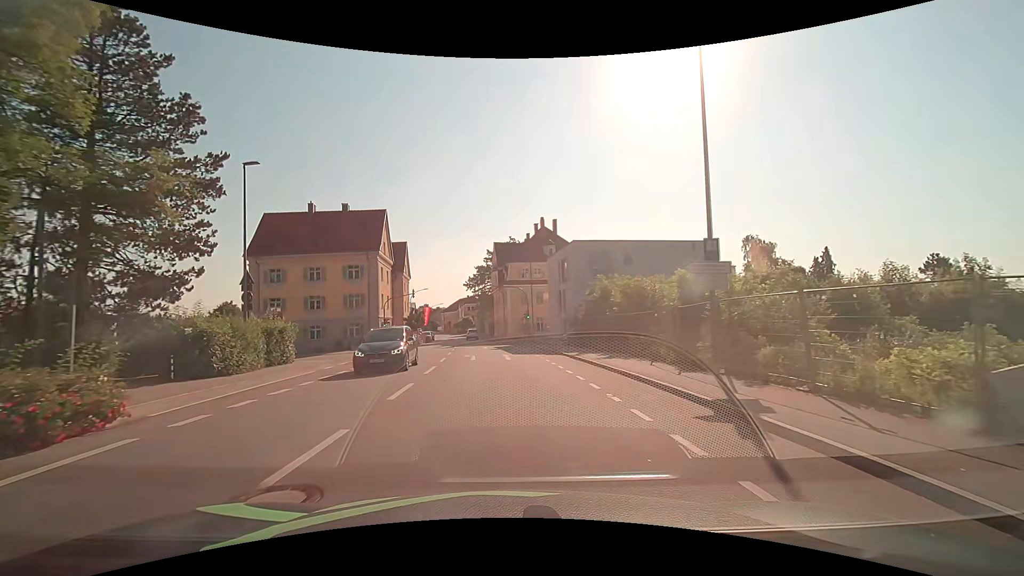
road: tertiary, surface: asphalt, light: Day
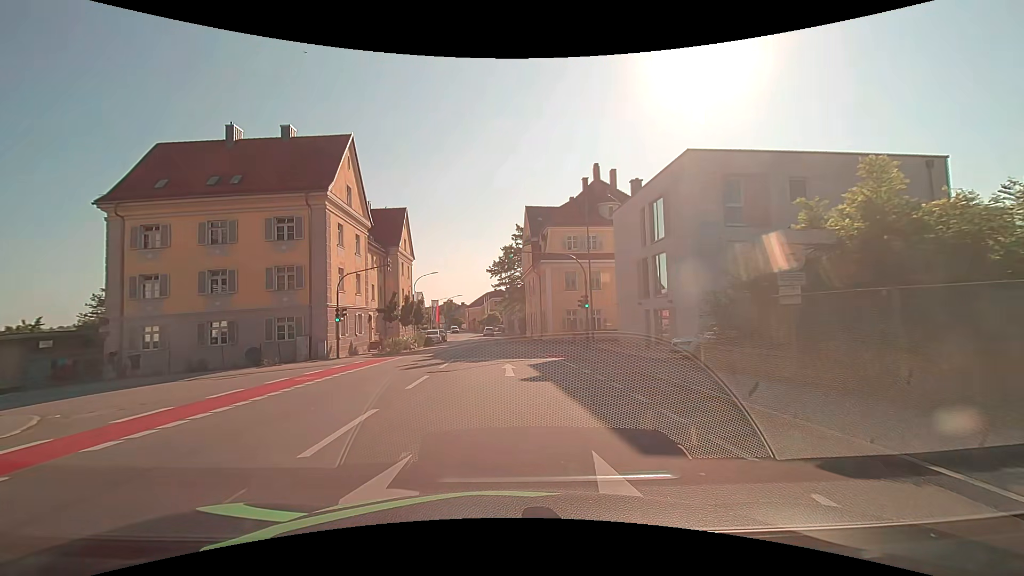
(-0.7, +22.4) m; -4°
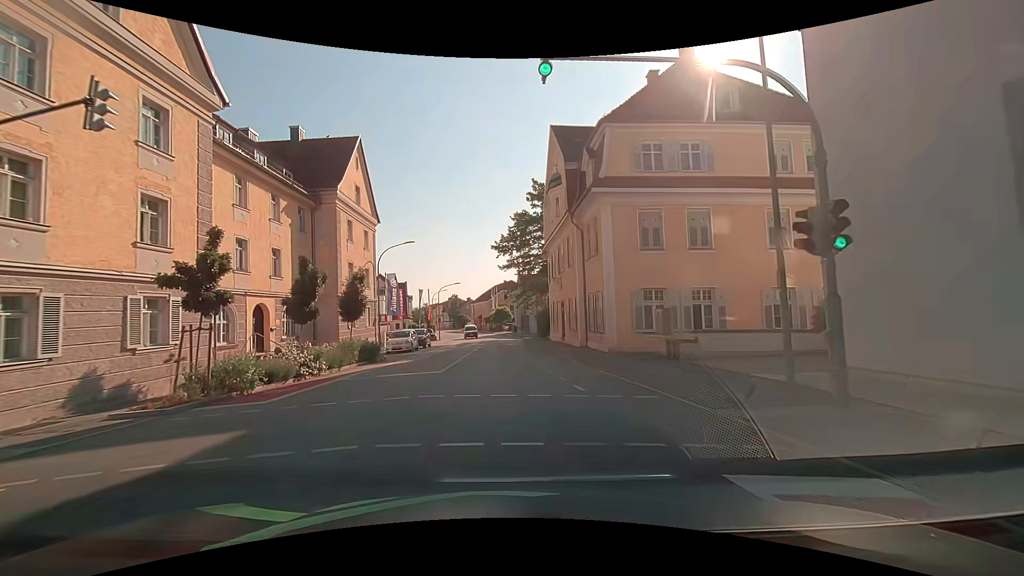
(-0.2, +22.4) m; -1°
